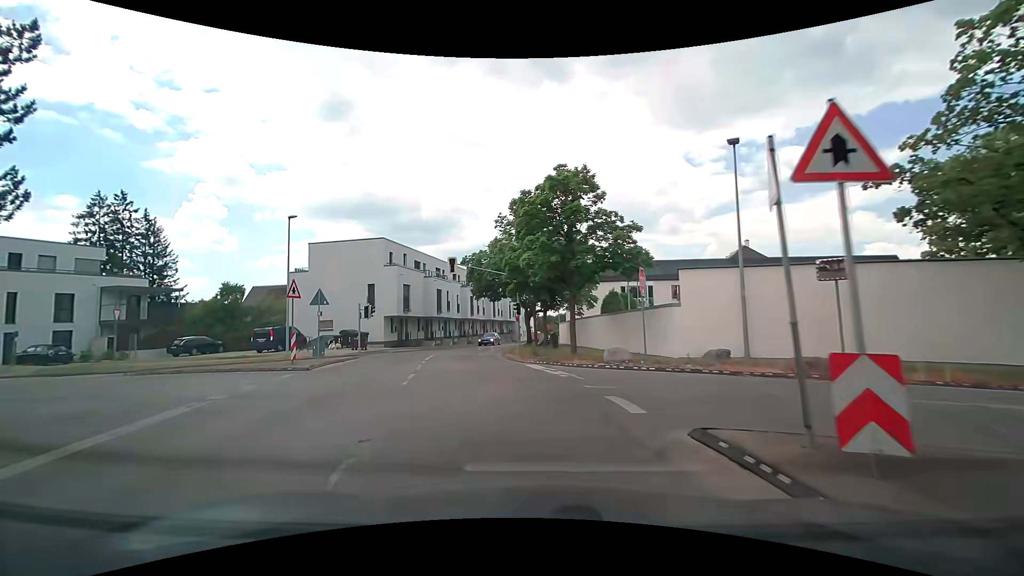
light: Day
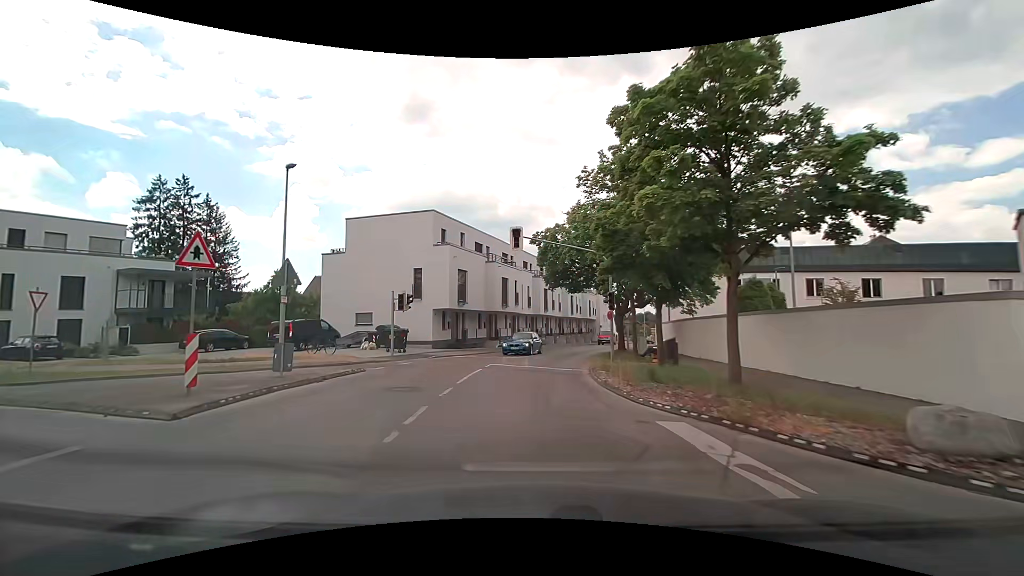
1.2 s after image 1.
(-1.0, +10.1) m; -9°
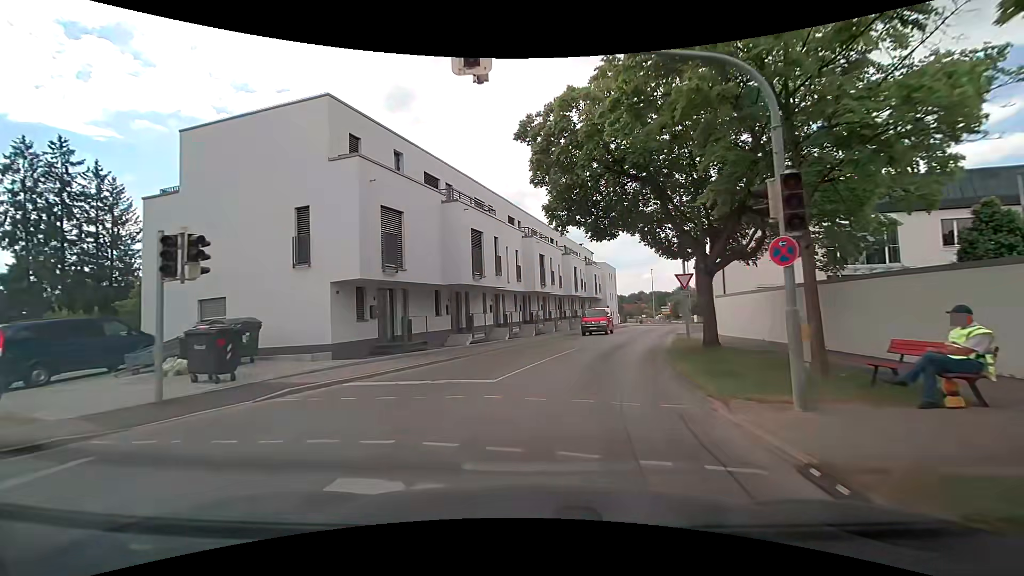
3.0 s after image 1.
(-0.3, +16.1) m; 0°
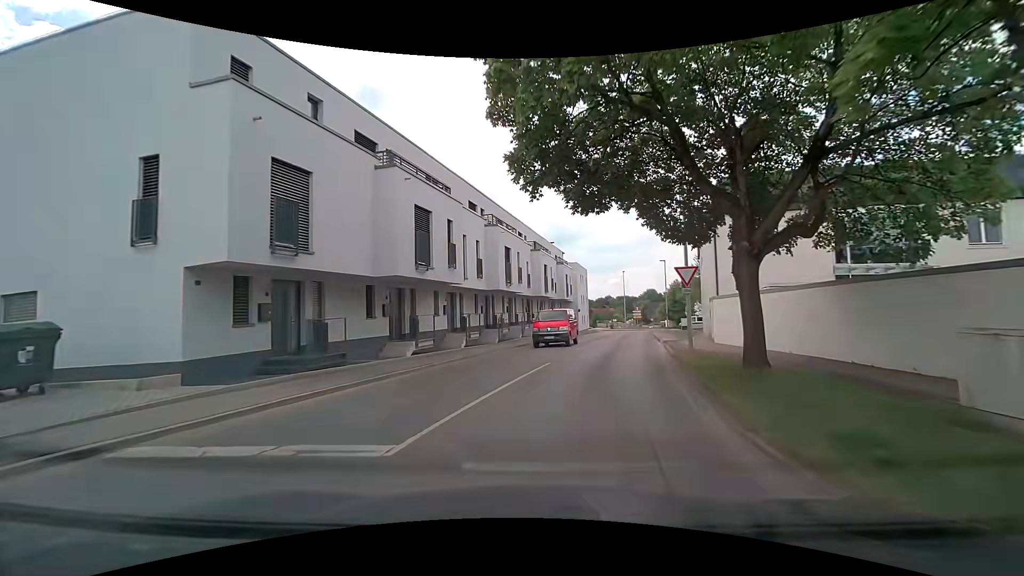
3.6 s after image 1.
(+0.2, +5.4) m; +4°
